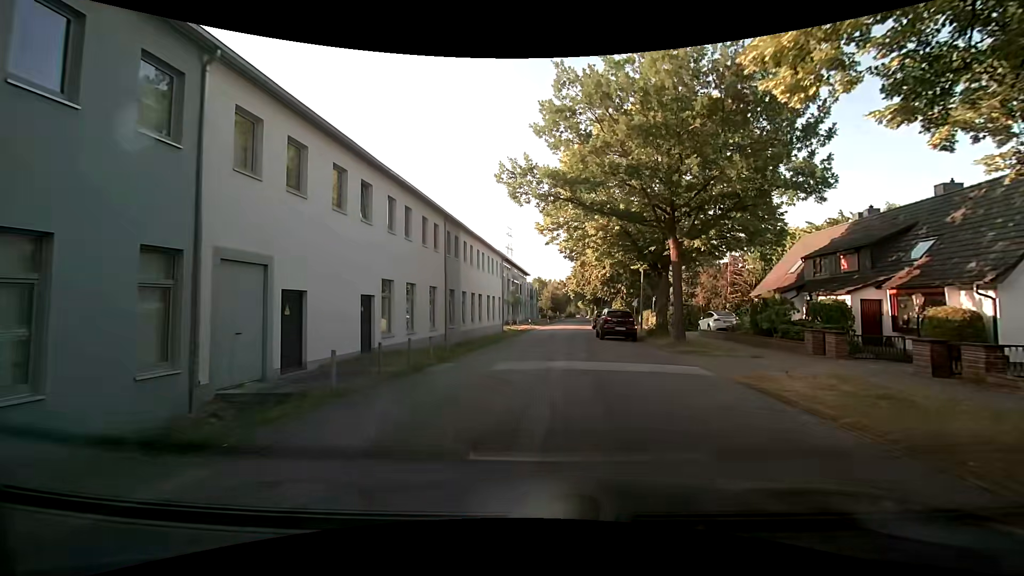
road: residential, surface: asphalt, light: Day
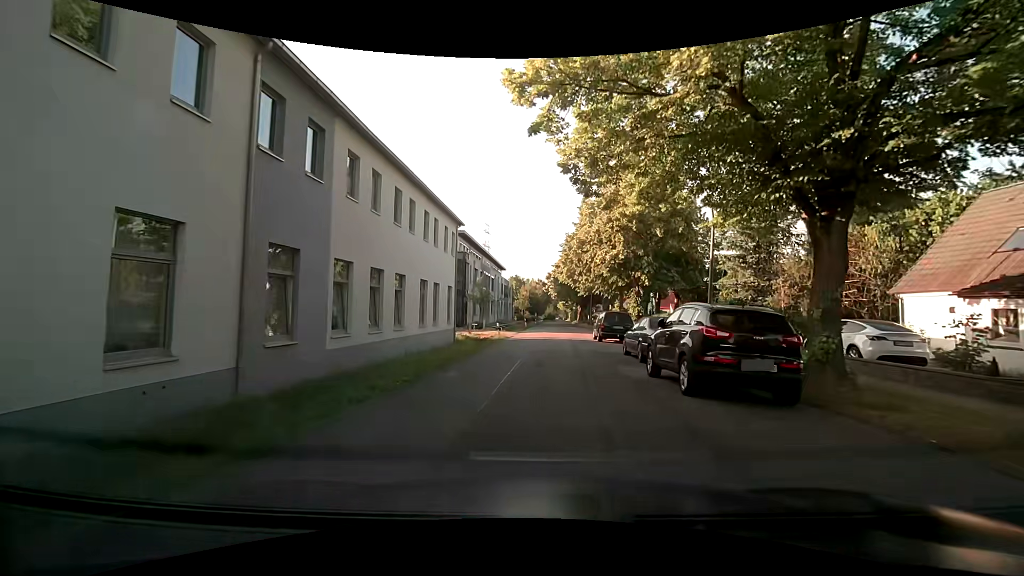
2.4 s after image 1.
(+0.5, +17.4) m; +3°
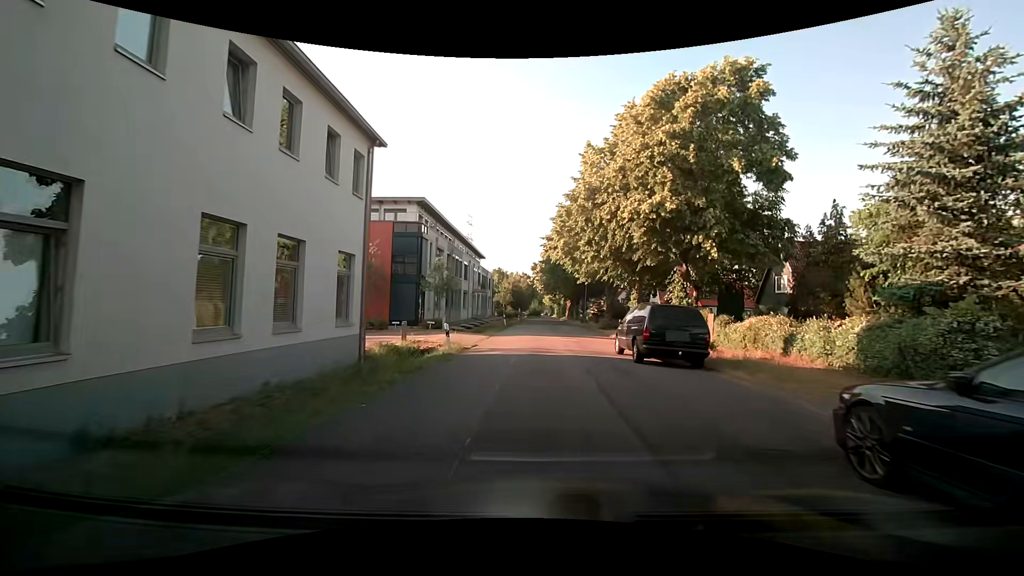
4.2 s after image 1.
(+0.4, +13.9) m; +4°
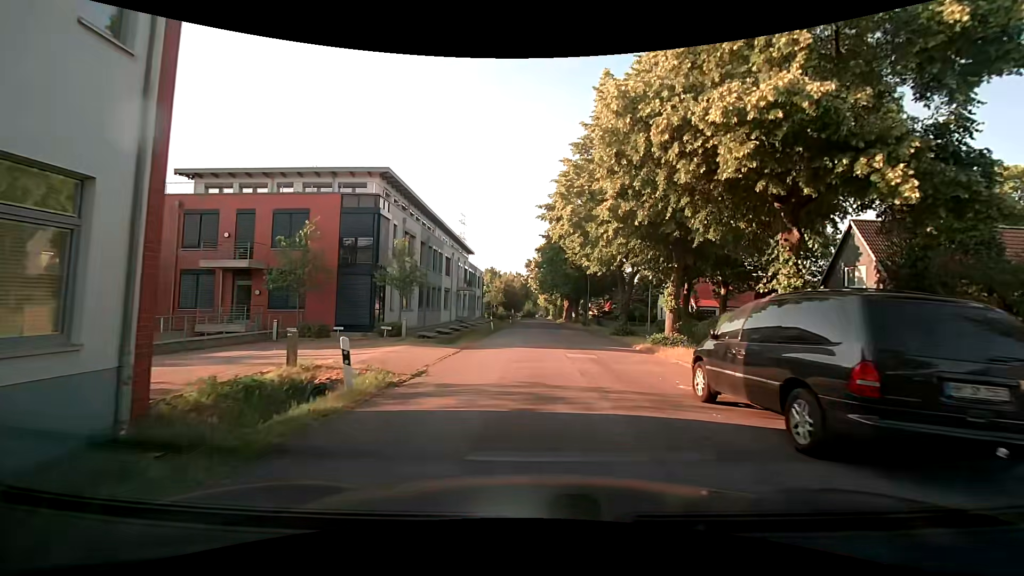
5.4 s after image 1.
(-0.1, +9.1) m; -1°
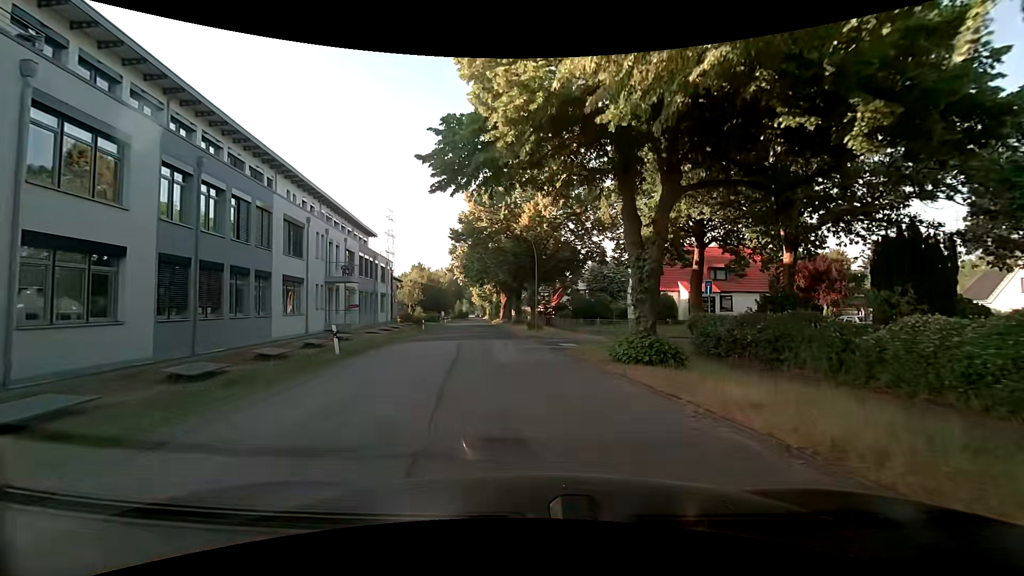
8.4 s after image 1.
(+1.5, +20.9) m; +8°
(-1, +10) (-2, +20) (-3, +30) (-5, +40) (-6, +50) (-7, +60) (-8, +69) (-10, +79) (-11, +89) (-12, +99) m
